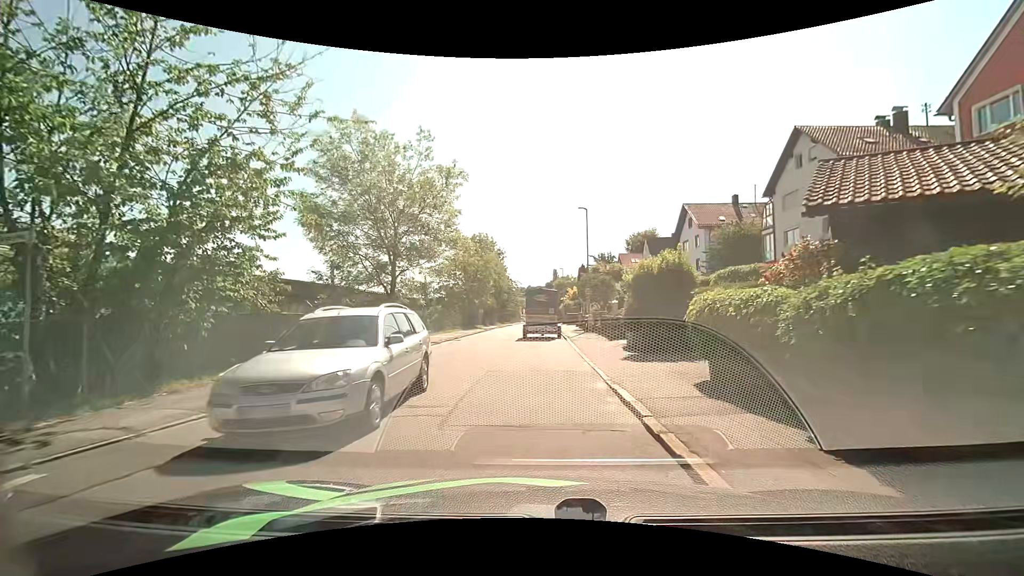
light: Day
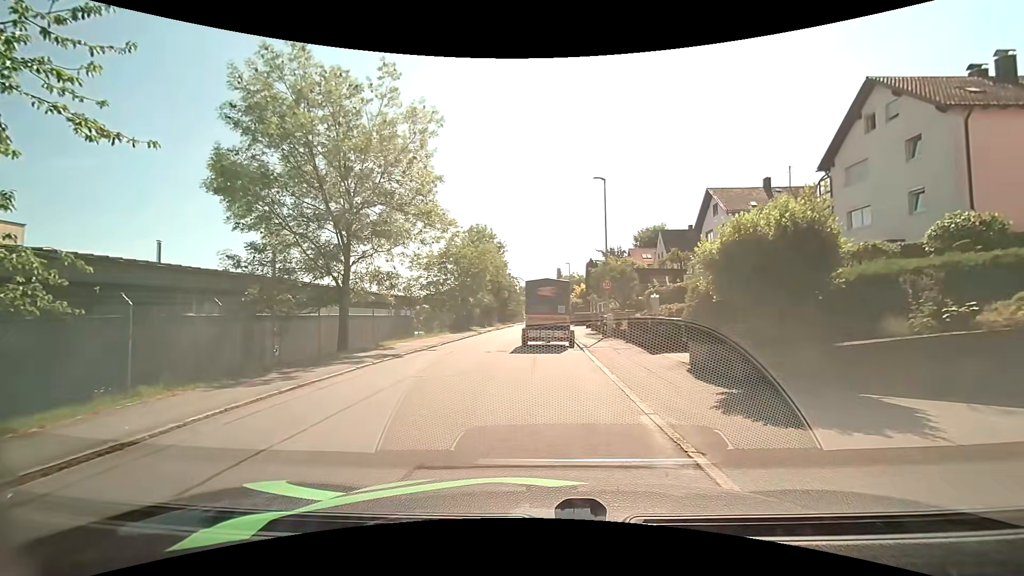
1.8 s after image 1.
(0.0, +7.1) m; 0°
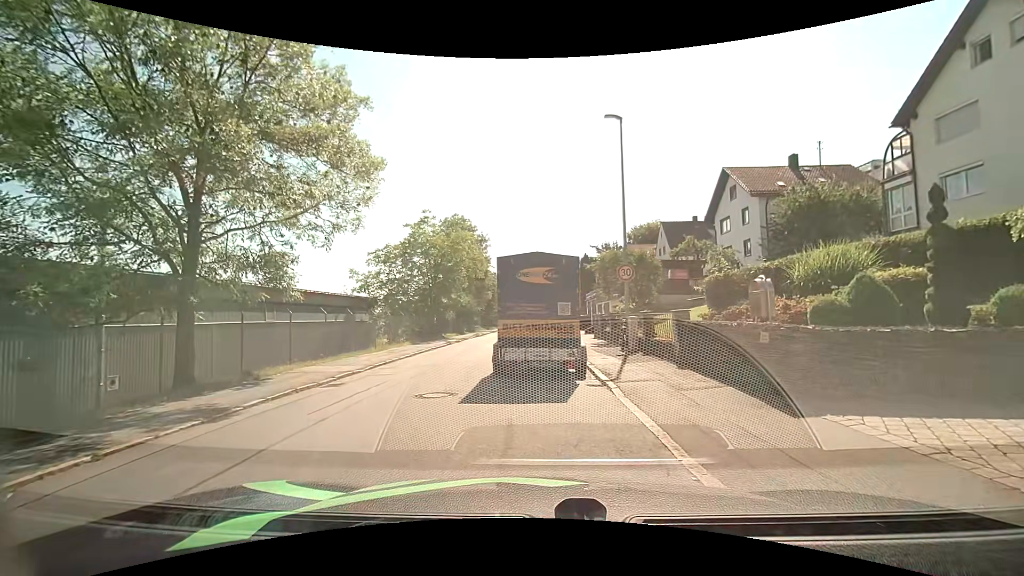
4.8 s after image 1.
(0.0, +8.2) m; +1°
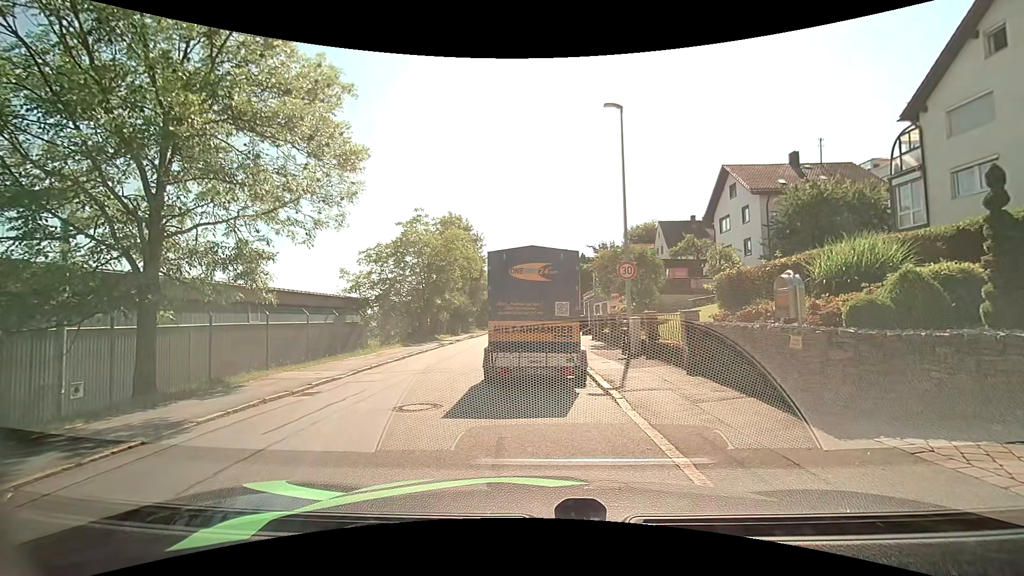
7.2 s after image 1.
(0.0, +0.9) m; +1°
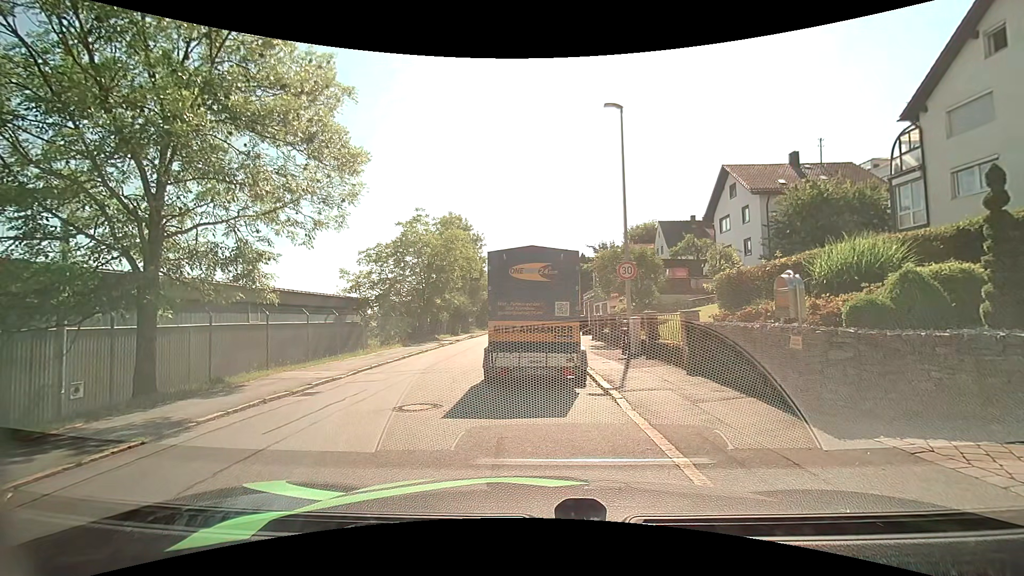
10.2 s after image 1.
(0.0, 0.0) m; 0°
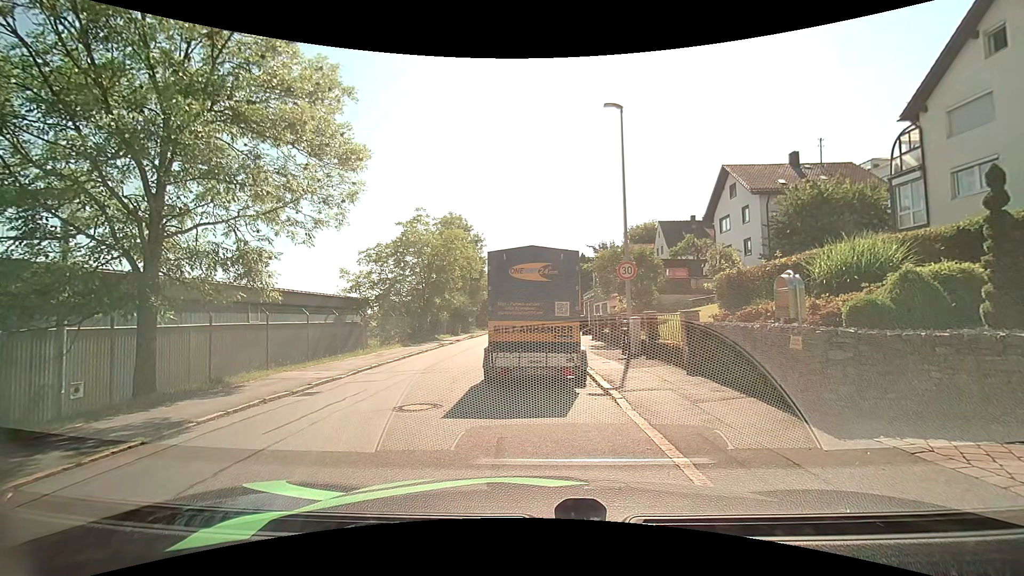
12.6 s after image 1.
(0.0, 0.0) m; 0°
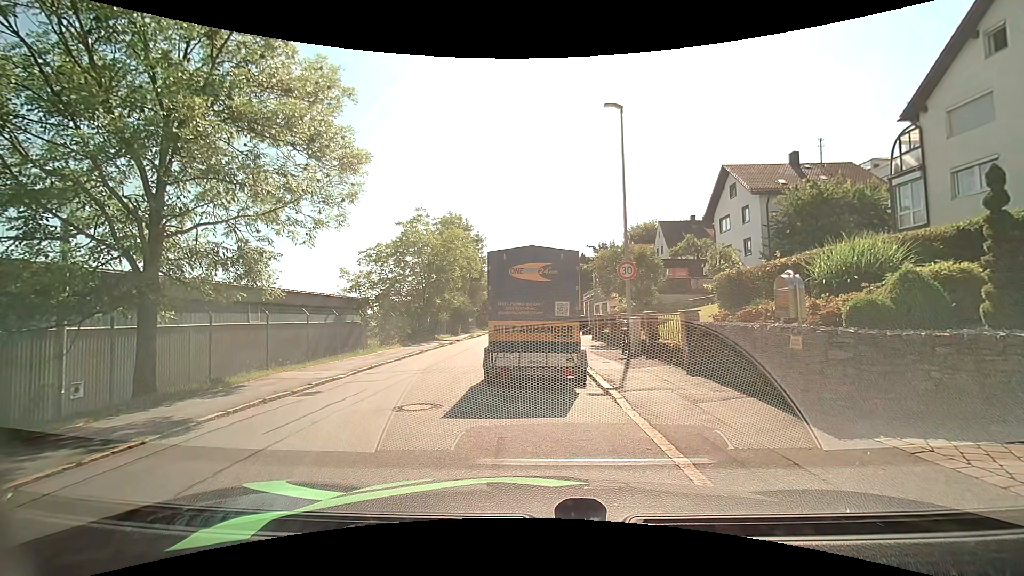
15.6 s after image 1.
(0.0, 0.0) m; 0°
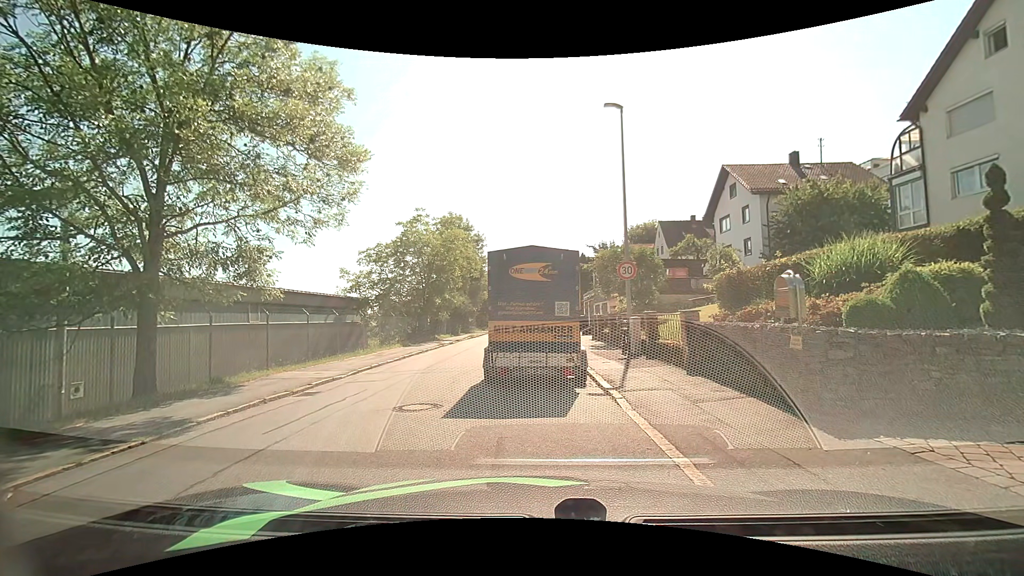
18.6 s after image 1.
(0.0, 0.0) m; 0°
(-2, +10) (-3, +20) (-3, +30) (-3, +40) (-4, +50) (-4, +60) (-5, +70) (-5, +80) (-5, +90) (-6, +100) m
